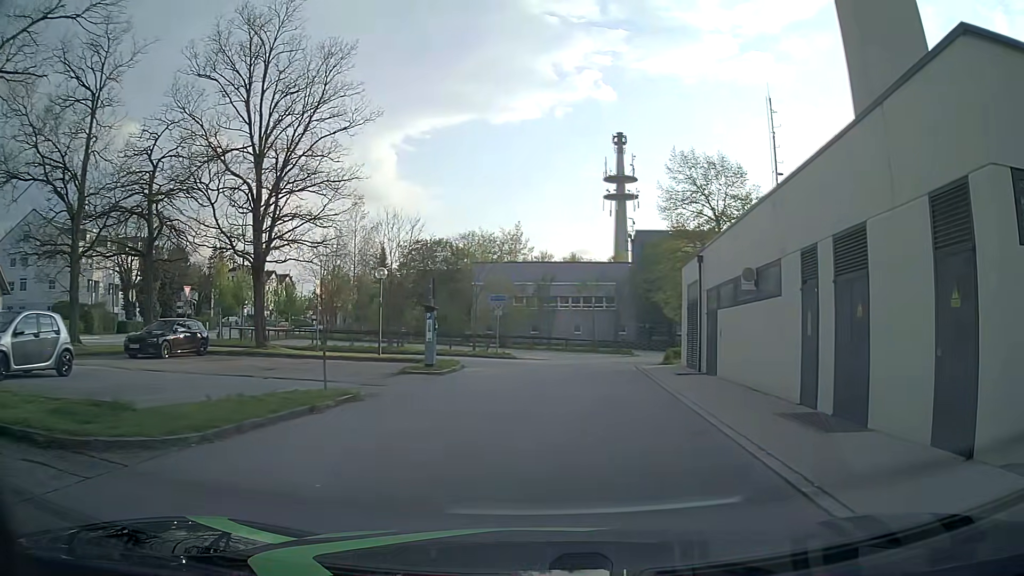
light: Day
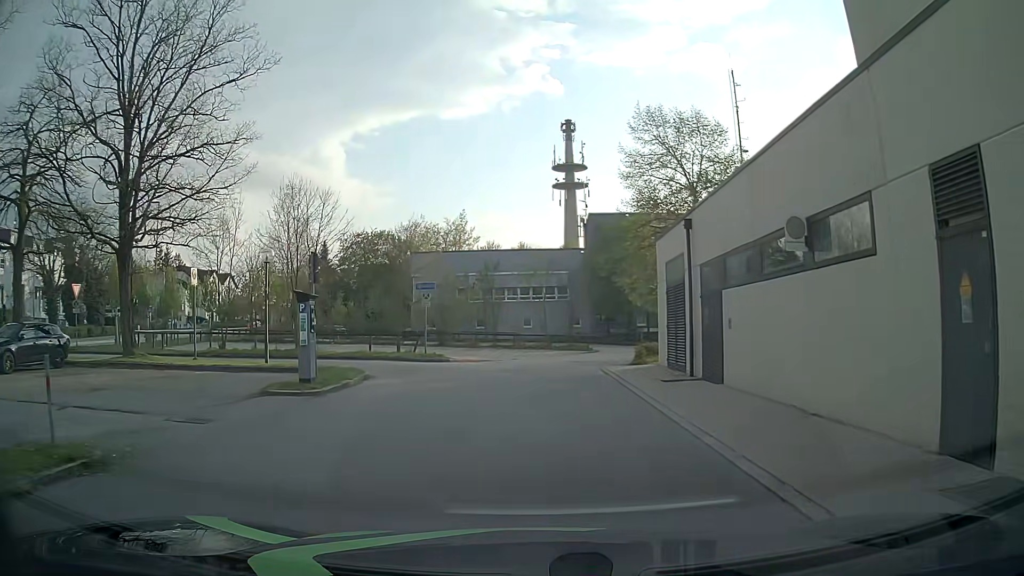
(+0.5, +6.5) m; +6°
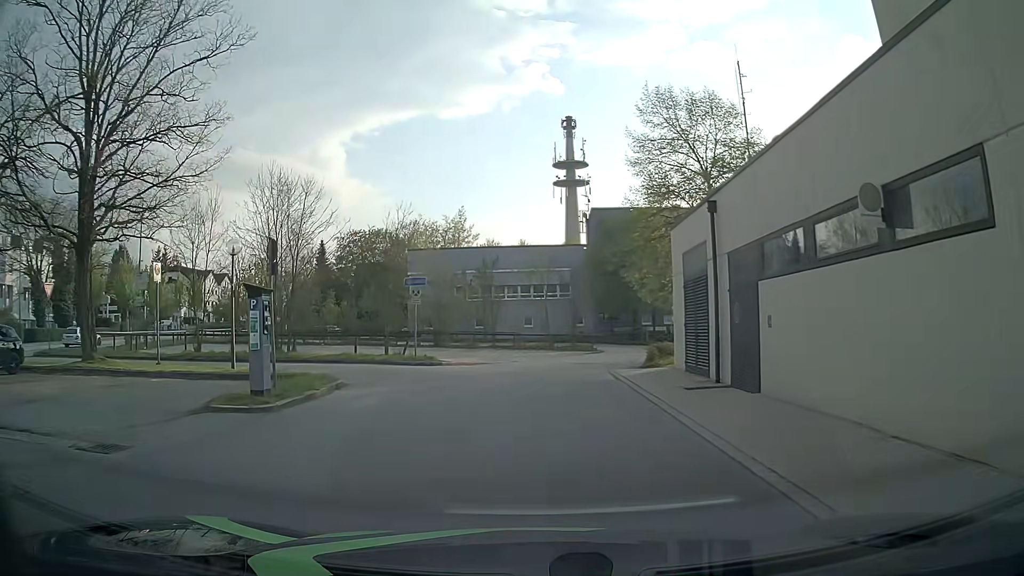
(0.0, +2.5) m; 0°
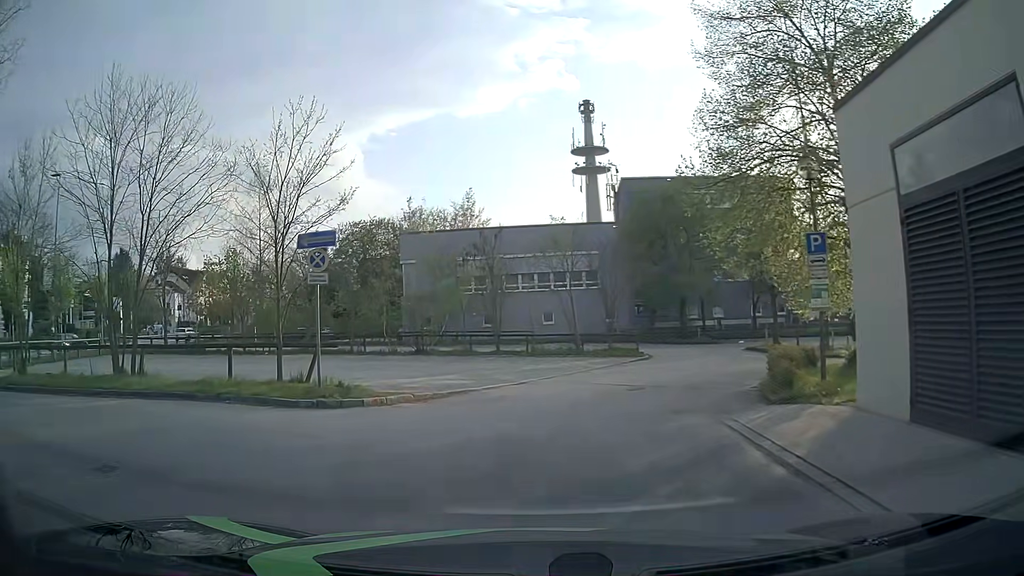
(0.0, +11.8) m; -3°
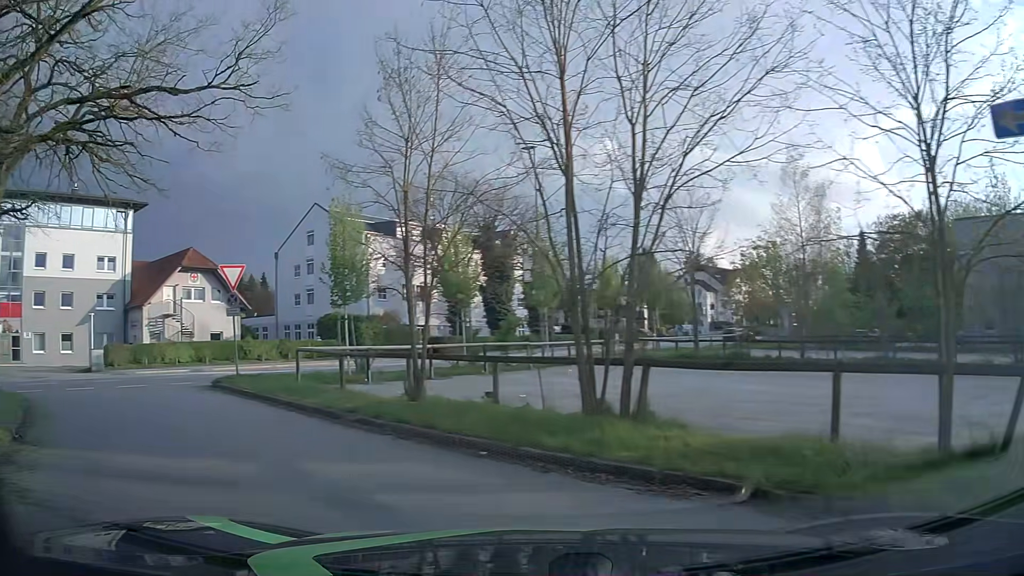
(-2.6, +7.2) m; -45°
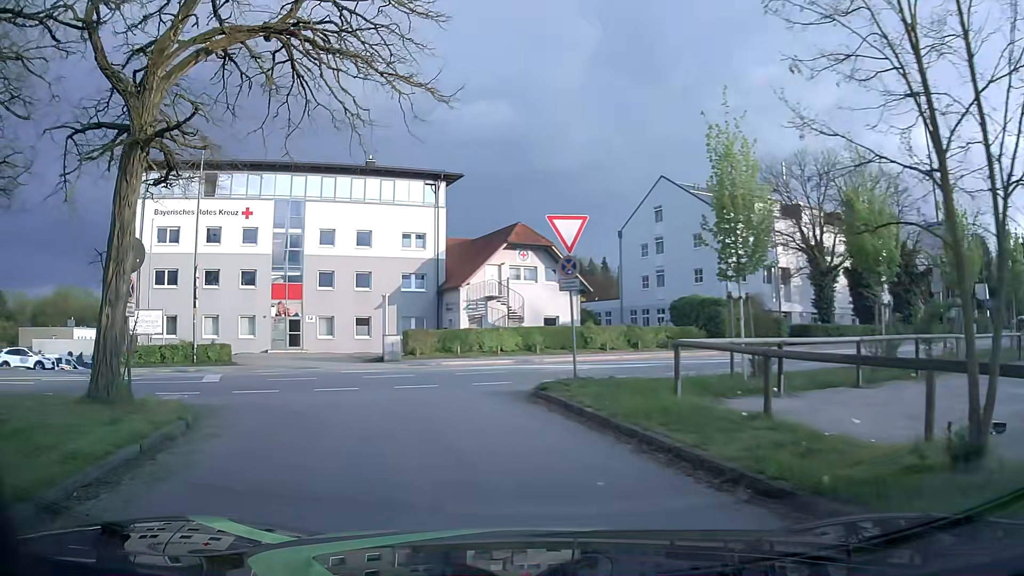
(-1.9, +6.1) m; -30°
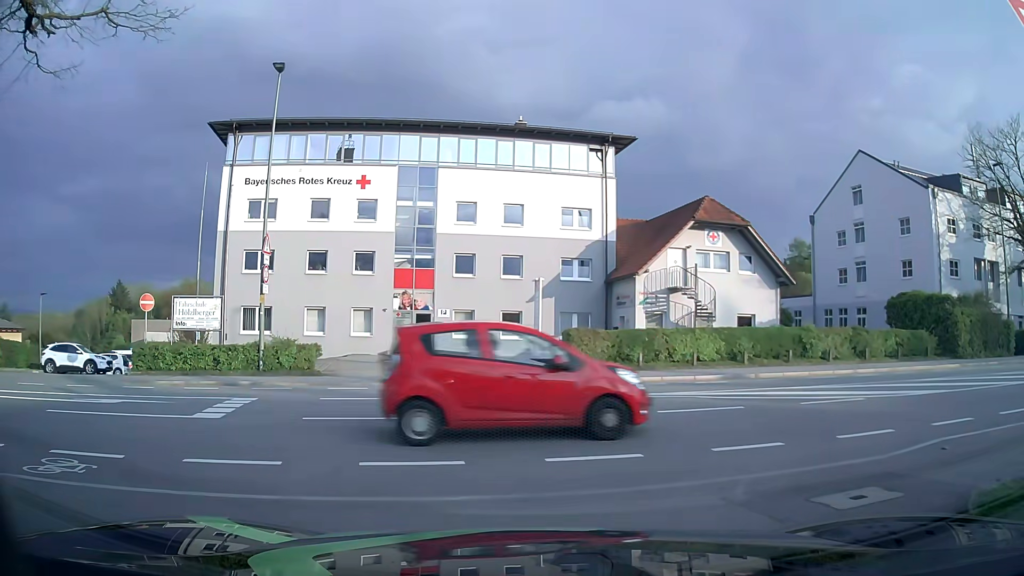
(-1.3, +8.9) m; -13°
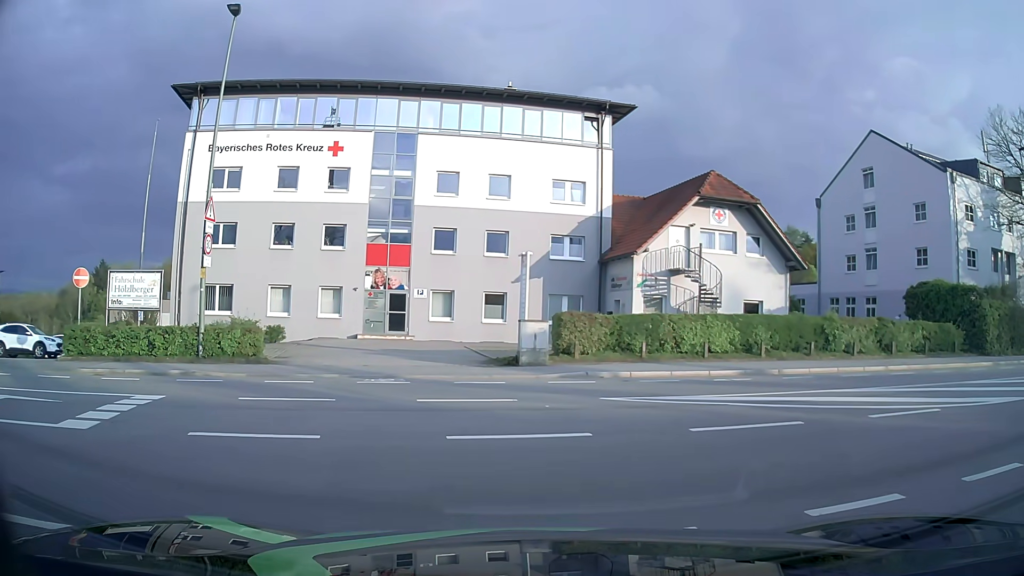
(0.0, +3.3) m; 0°
